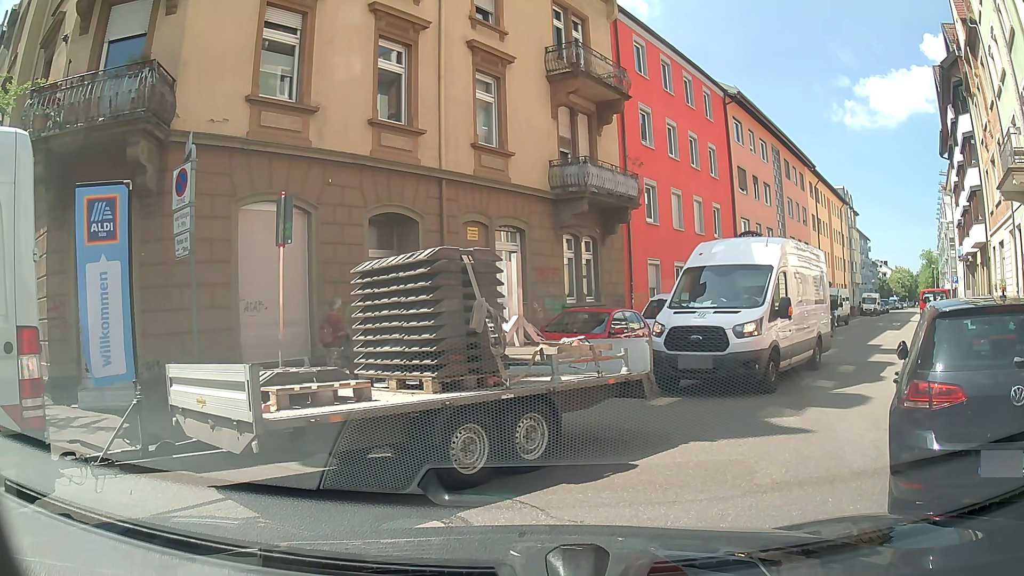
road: residential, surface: asphalt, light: Day
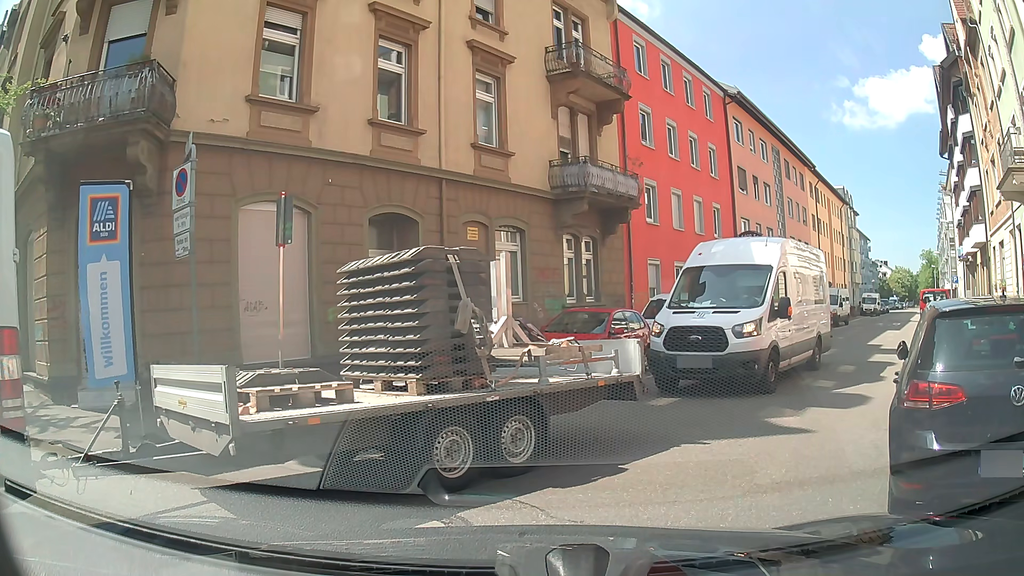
(0.0, 0.0) m; 0°
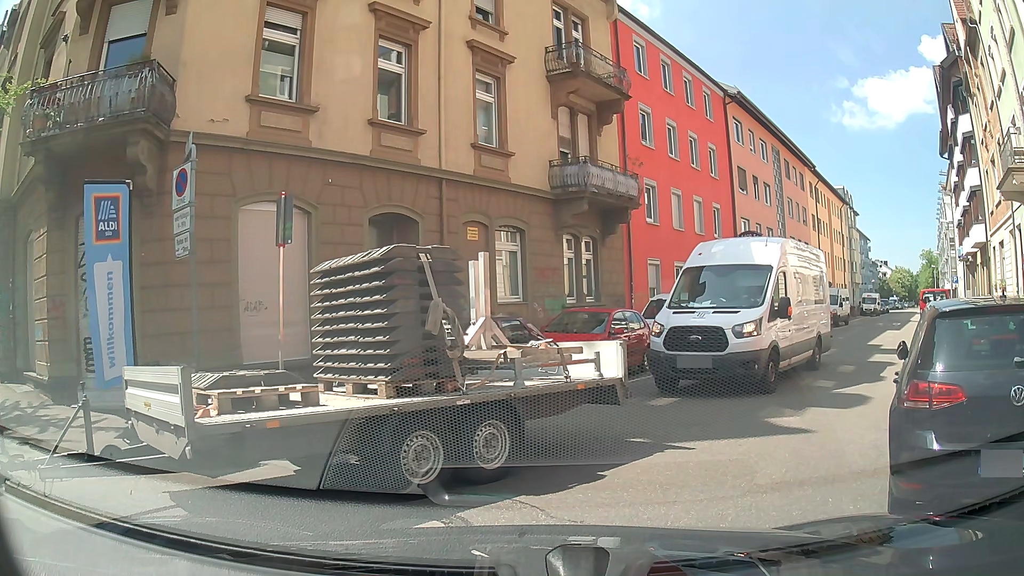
(0.0, 0.0) m; 0°
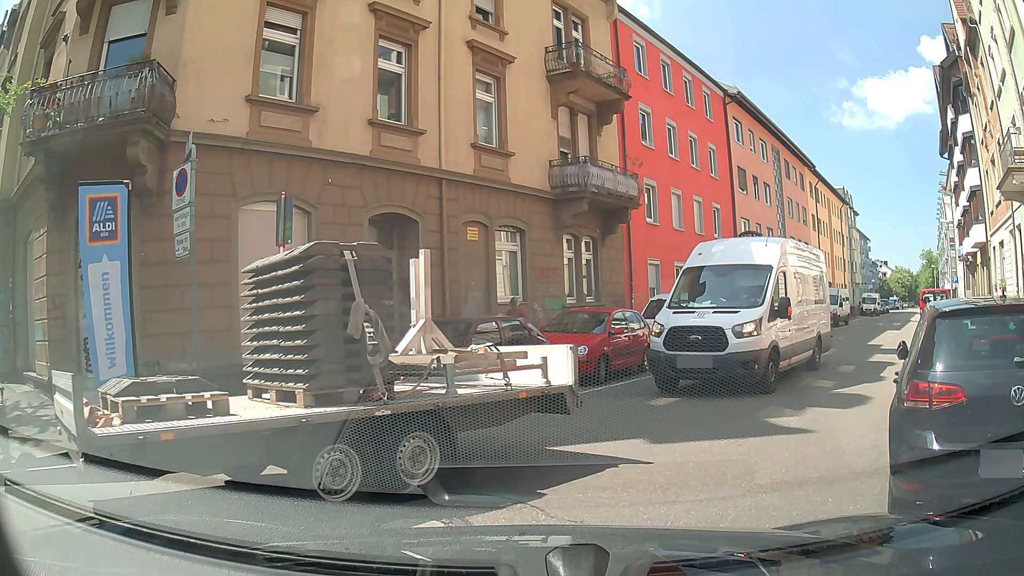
(0.0, 0.0) m; 0°
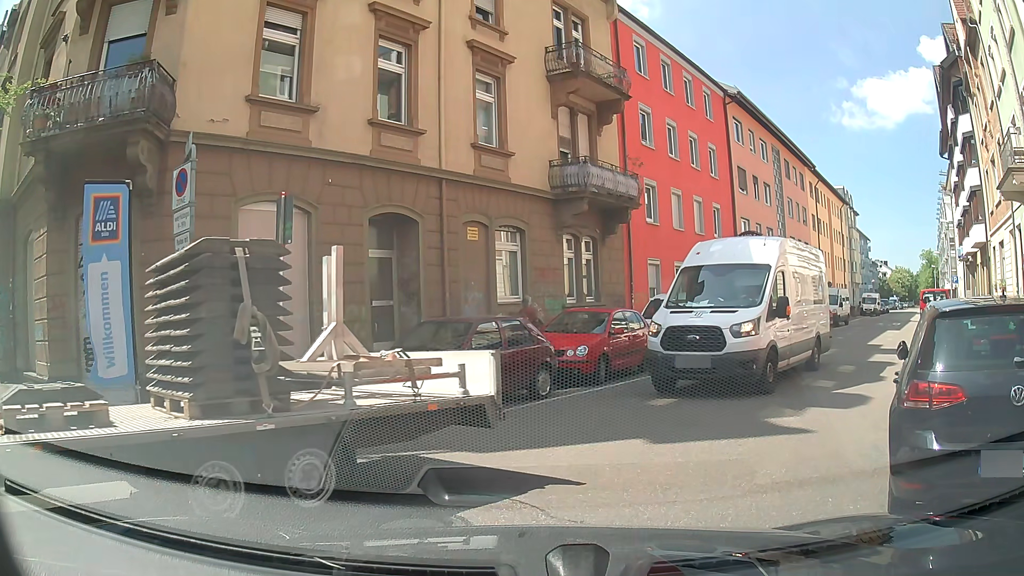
(0.0, 0.0) m; 0°
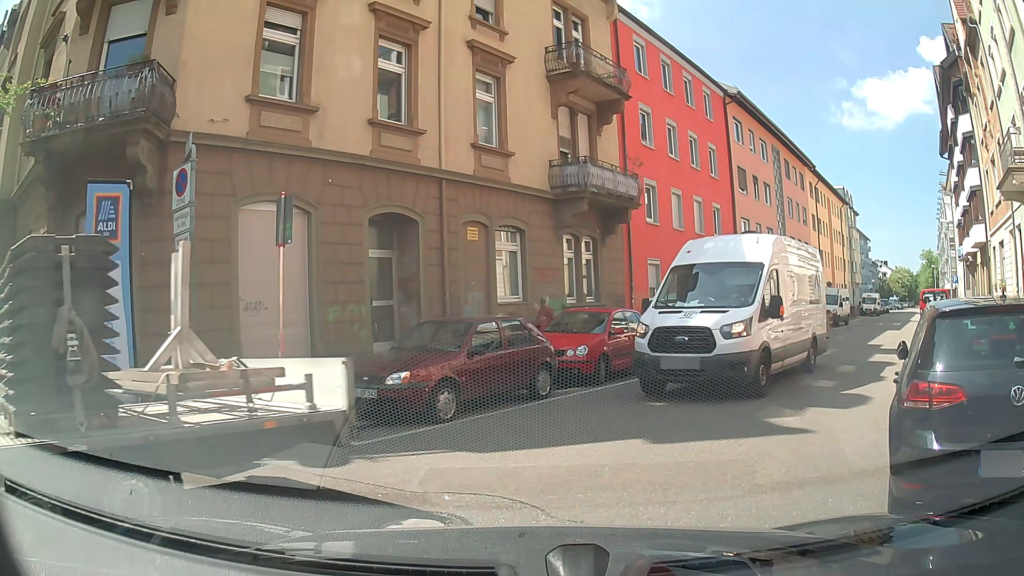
(0.0, 0.0) m; 0°
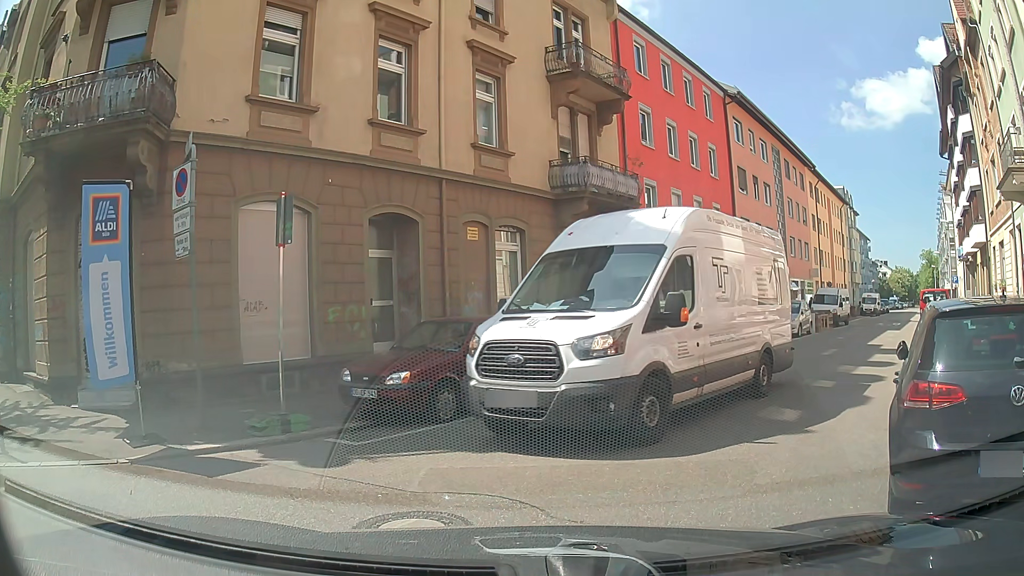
(0.0, 0.0) m; 0°
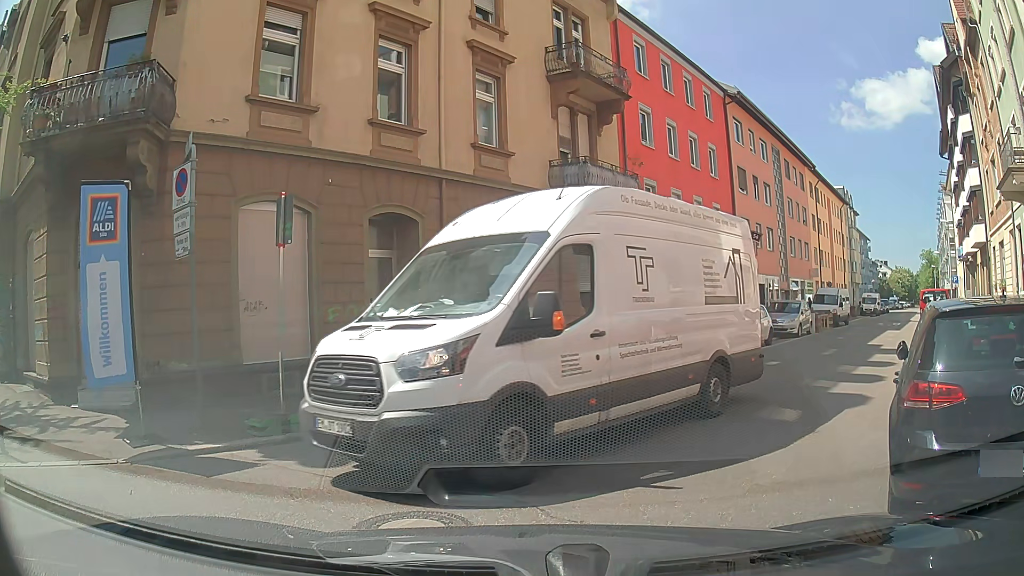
(0.0, 0.0) m; 0°
